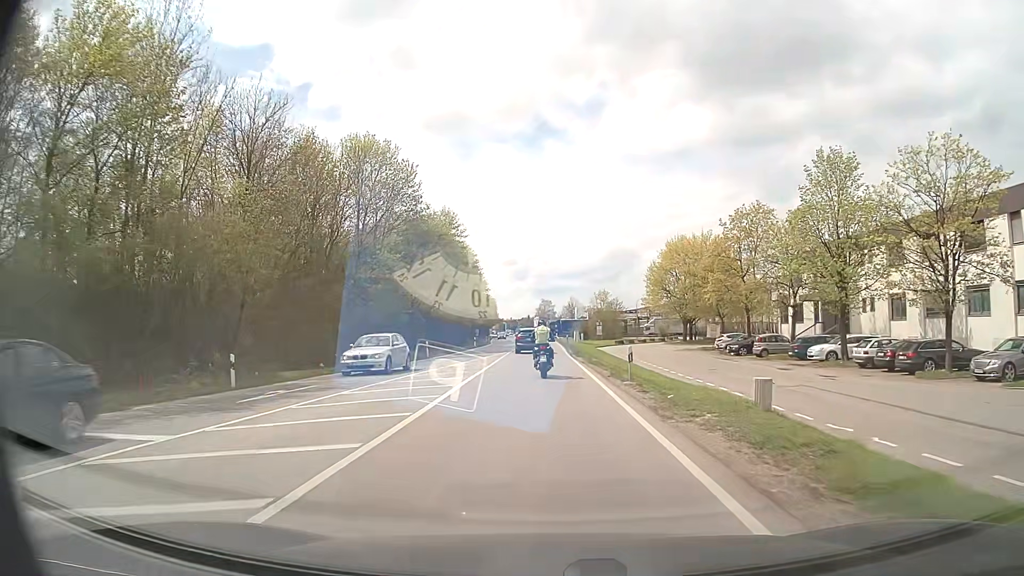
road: primary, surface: asphalt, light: Day
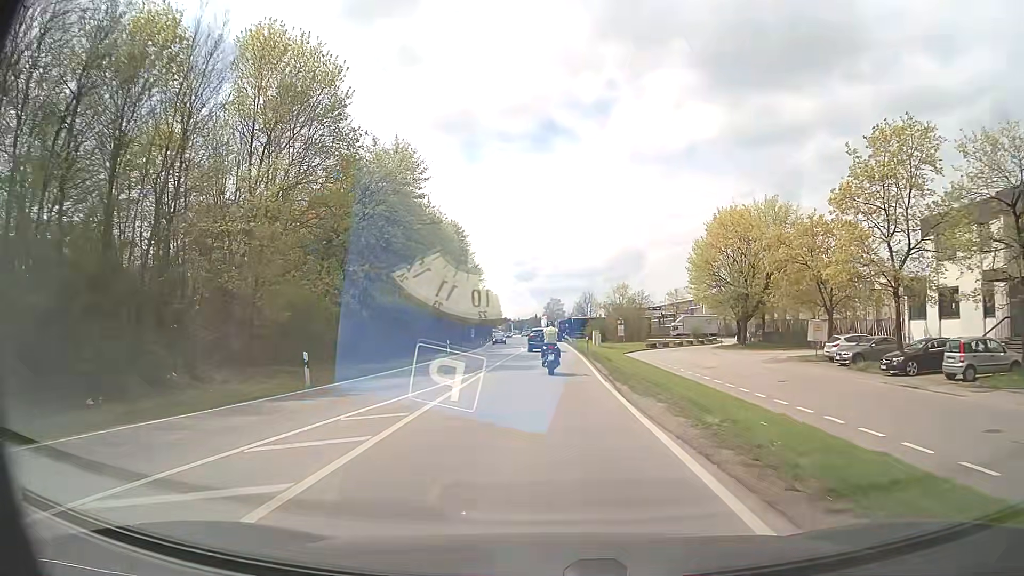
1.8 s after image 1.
(-0.2, +22.9) m; -1°
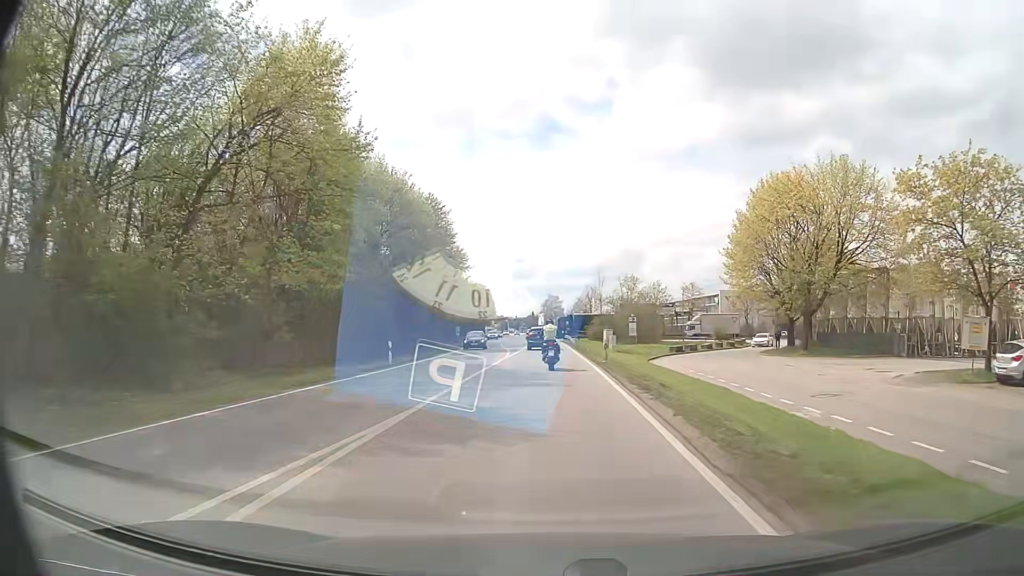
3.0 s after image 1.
(+0.1, +16.1) m; 0°
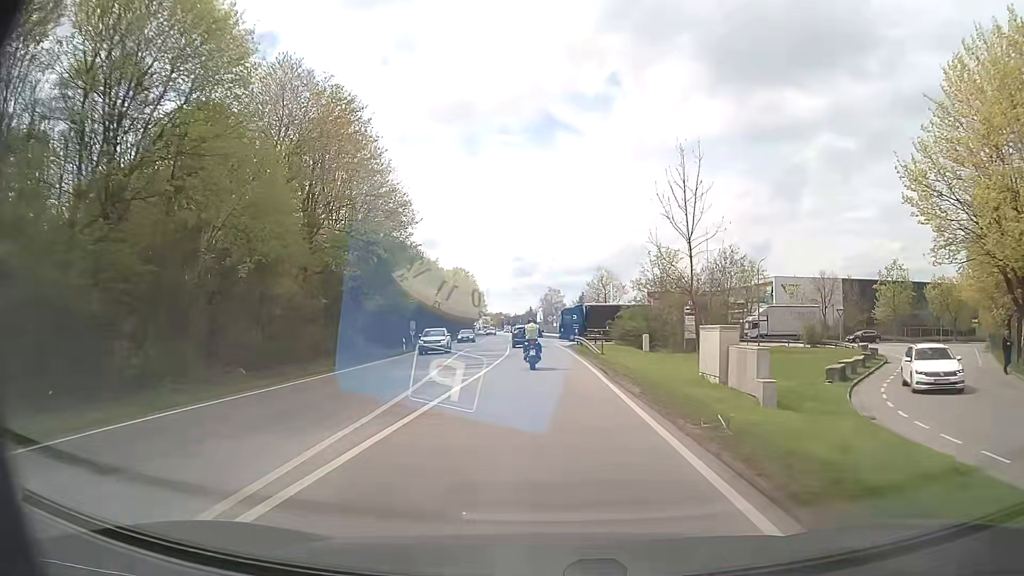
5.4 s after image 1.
(+0.1, +33.5) m; 0°
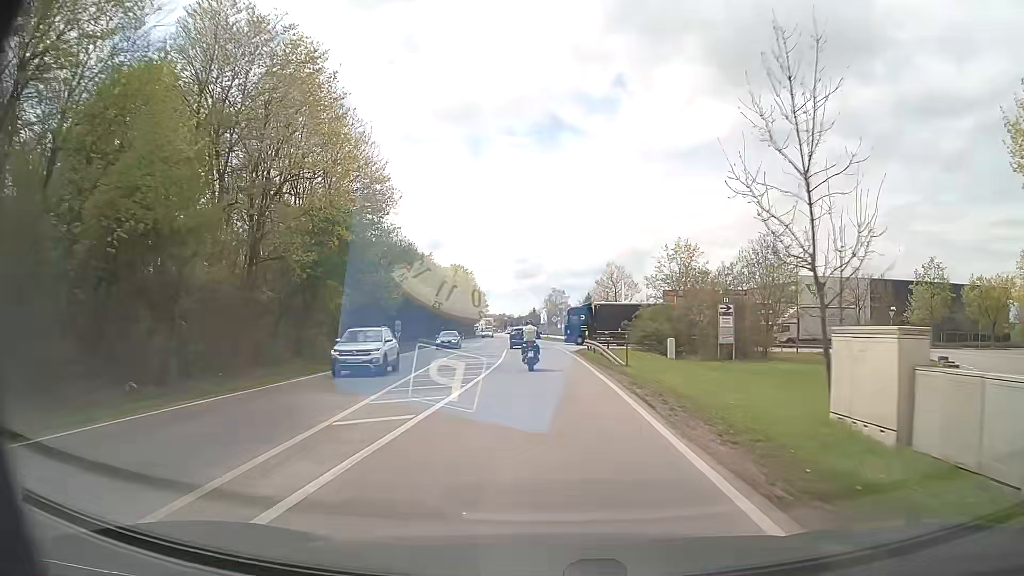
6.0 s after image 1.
(0.0, +8.4) m; 0°
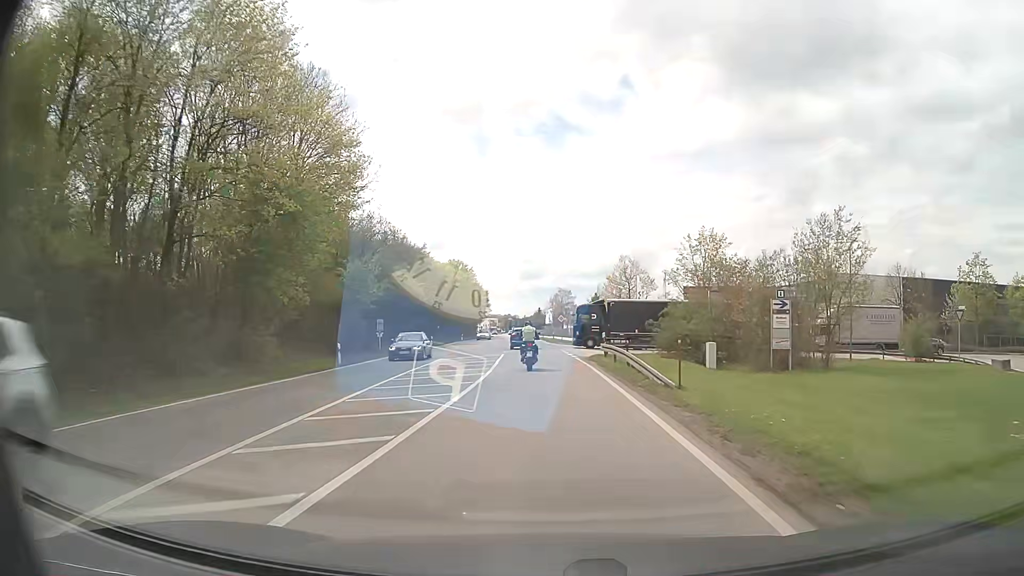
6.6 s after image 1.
(0.0, +8.5) m; 0°
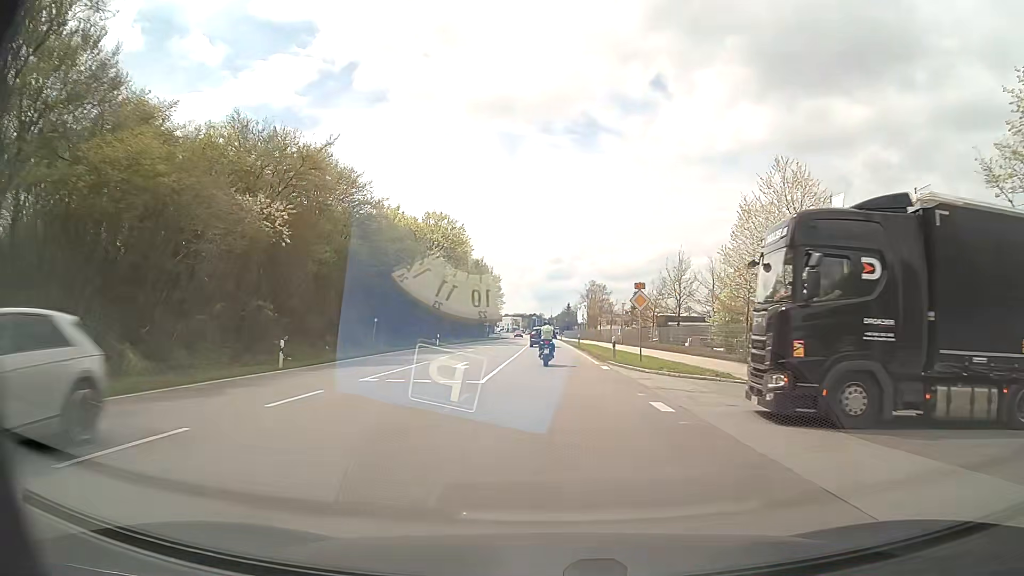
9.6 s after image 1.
(-1.0, +43.7) m; -3°
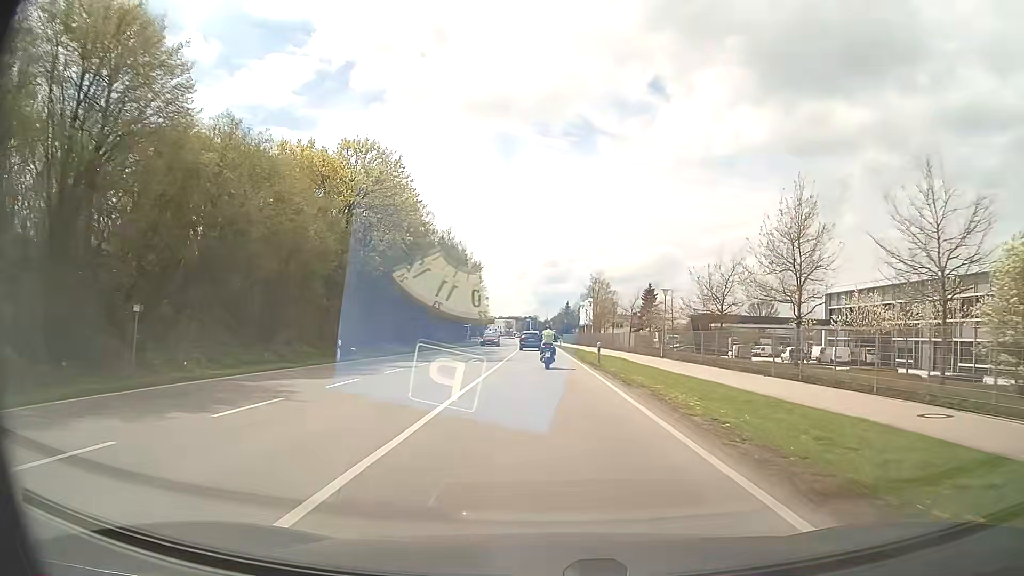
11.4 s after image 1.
(+0.2, +27.4) m; +1°
(0, +10) (0, +20) (0, +30) (0, +40) (0, +50) (0, +60) (-1, +70) (-1, +80) (-1, +90) (-2, +100) m
